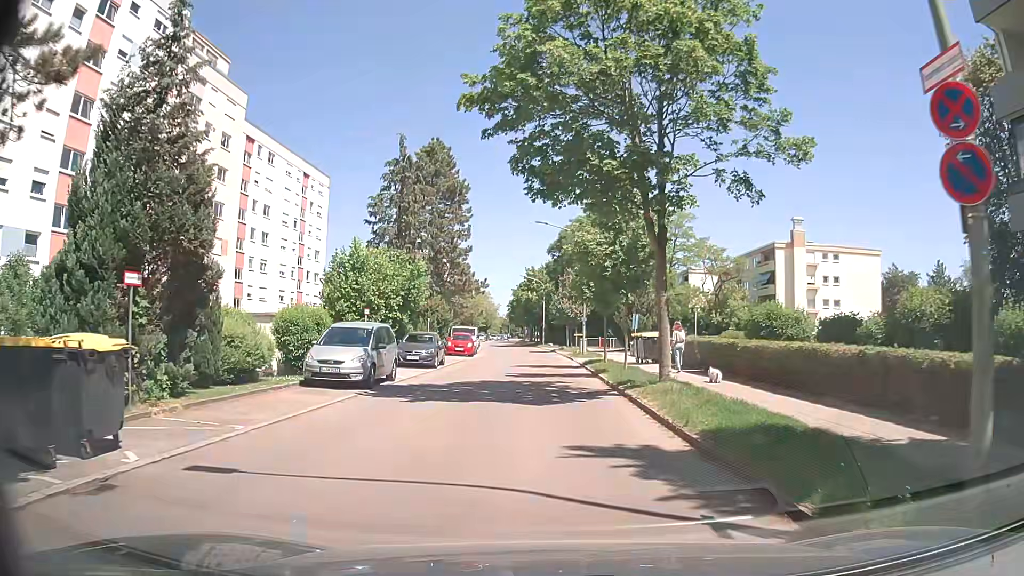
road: residential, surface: asphalt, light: Day
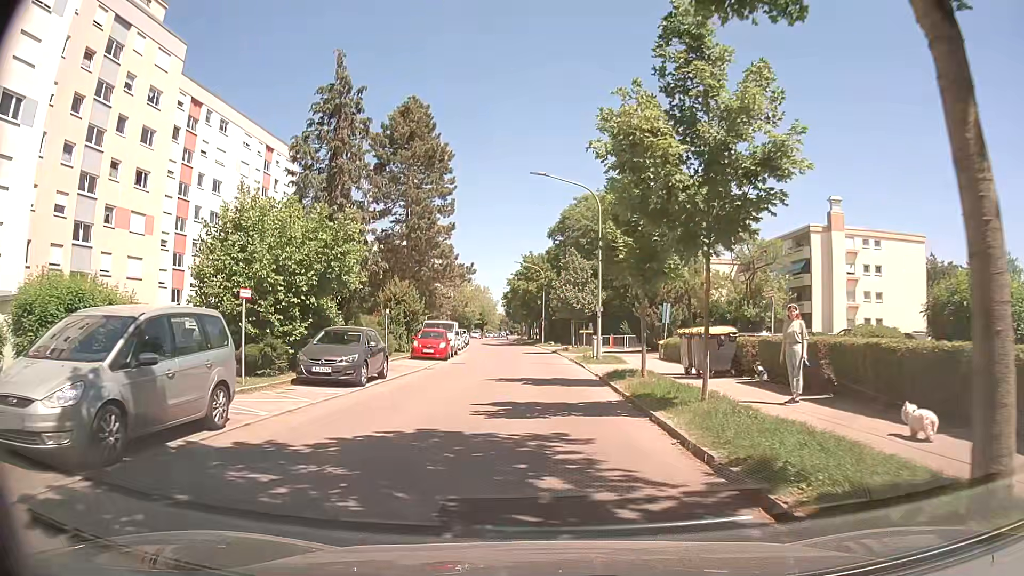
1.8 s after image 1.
(0.0, +11.3) m; 0°
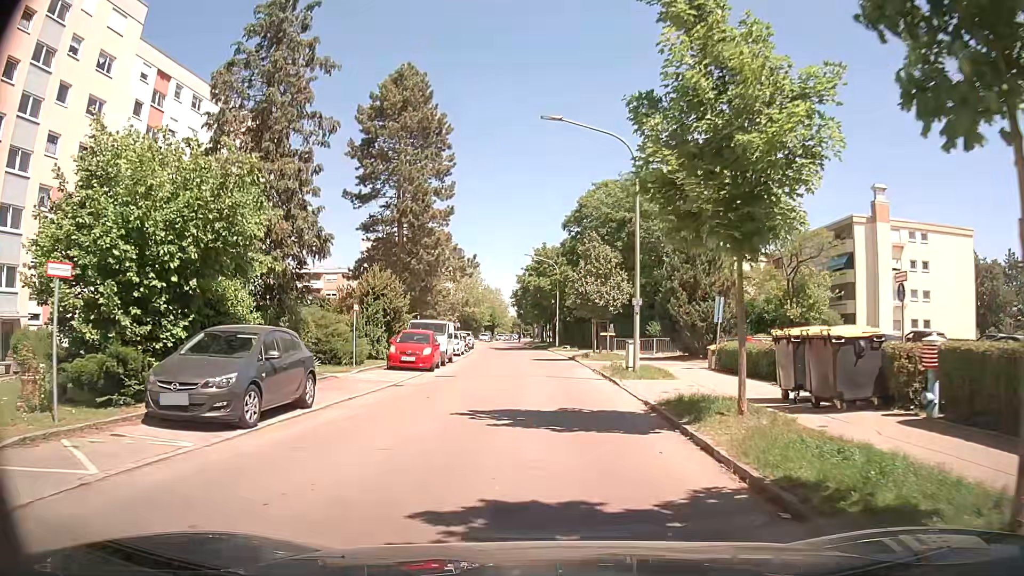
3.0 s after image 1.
(-0.1, +7.6) m; -1°
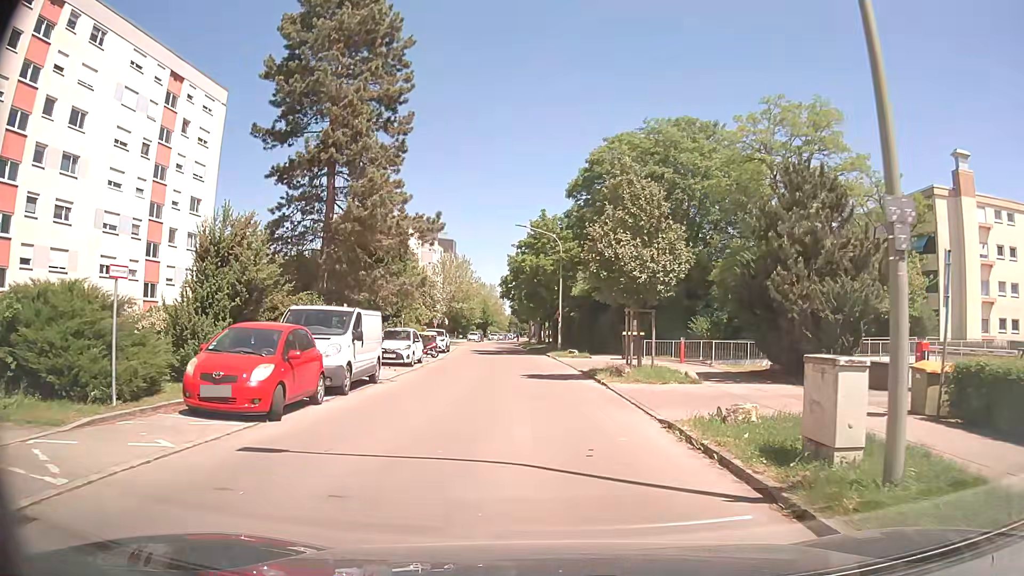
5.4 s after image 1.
(-0.1, +14.8) m; 0°
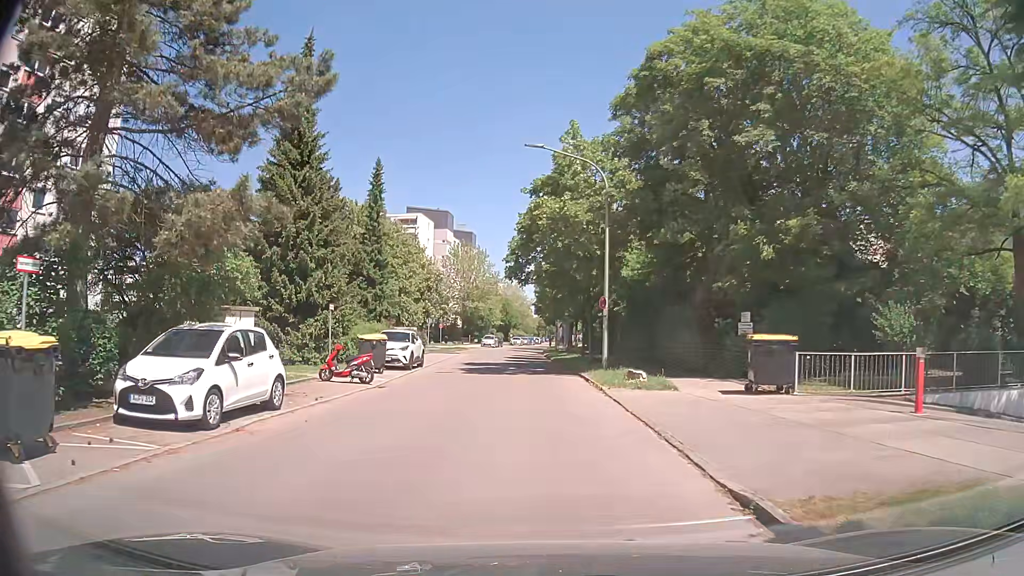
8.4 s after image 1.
(0.0, +18.2) m; -3°
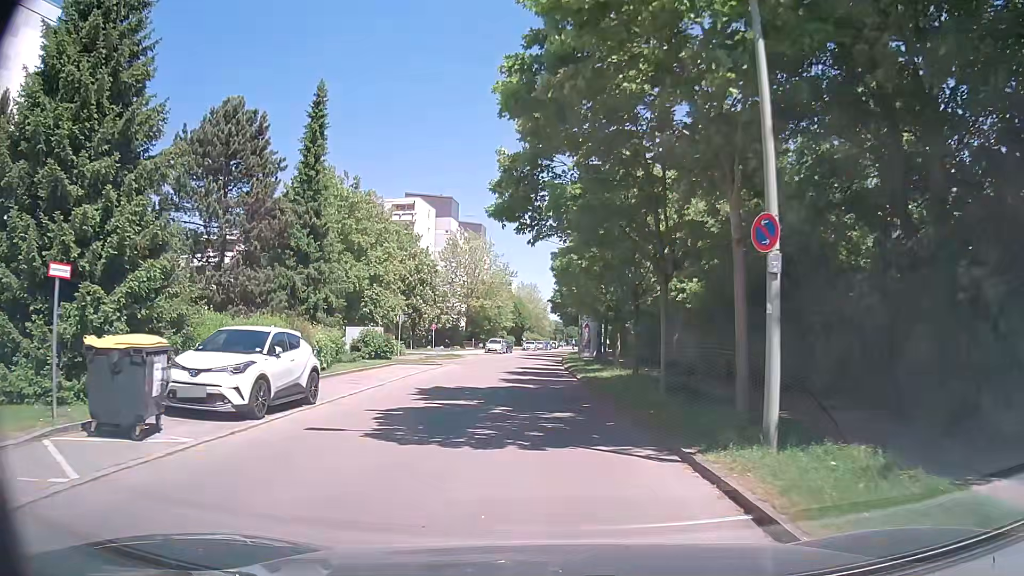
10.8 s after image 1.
(+0.1, +15.7) m; -1°
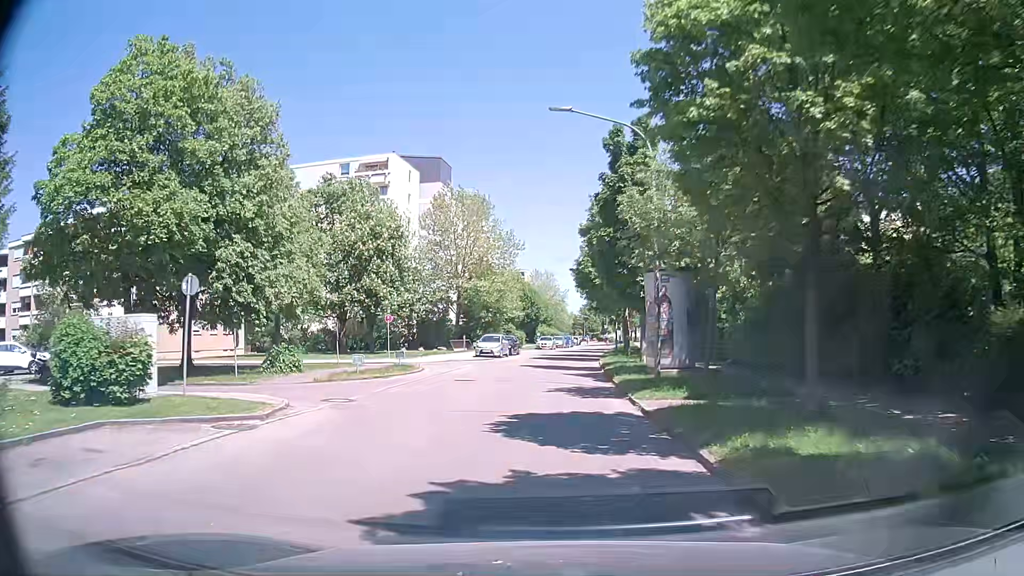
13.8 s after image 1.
(-0.3, +24.0) m; -2°
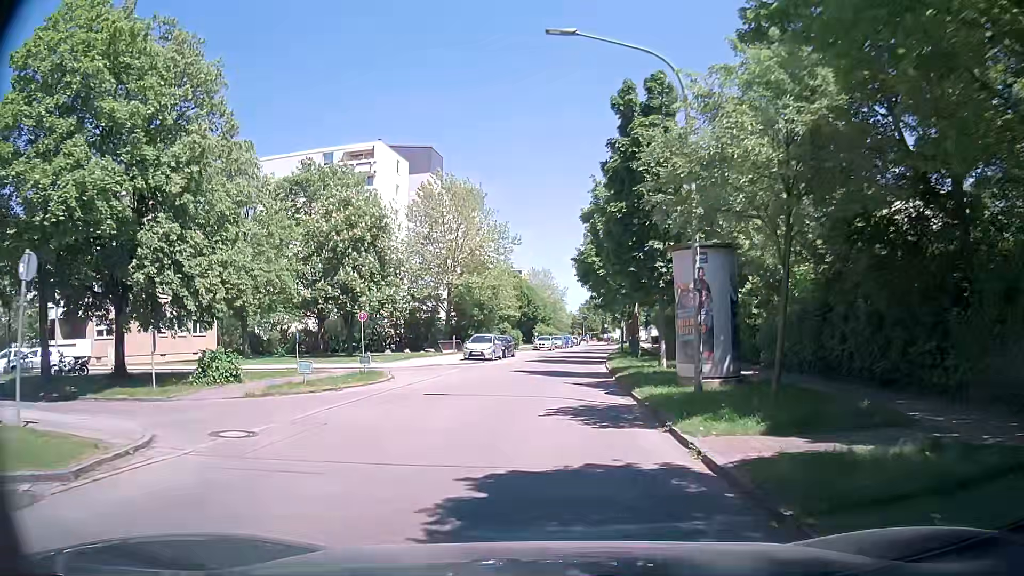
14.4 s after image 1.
(0.0, +5.2) m; 0°
(0, +10) (0, +20) (+1, +30) (+2, +40) (+3, +50) (+4, +60) (+5, +70) (+7, +80) (+8, +90) (+9, +100) m
